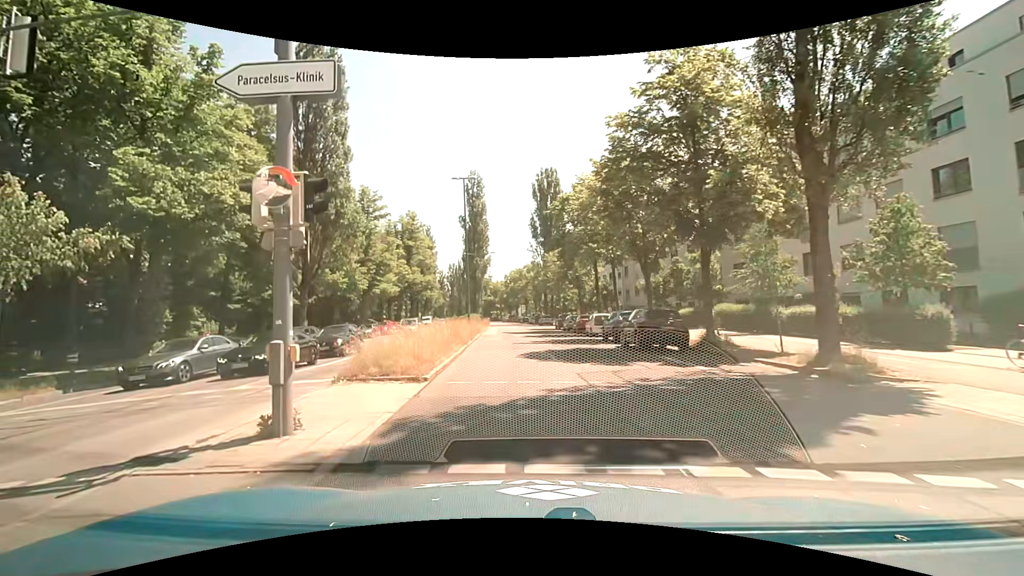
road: secondary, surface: asphalt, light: Day
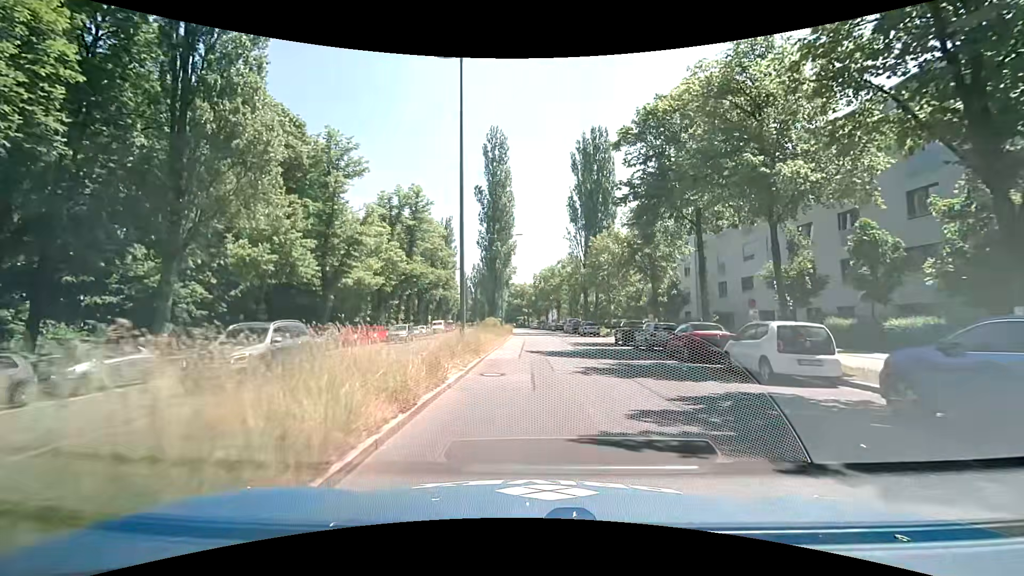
(-0.8, +19.8) m; -3°
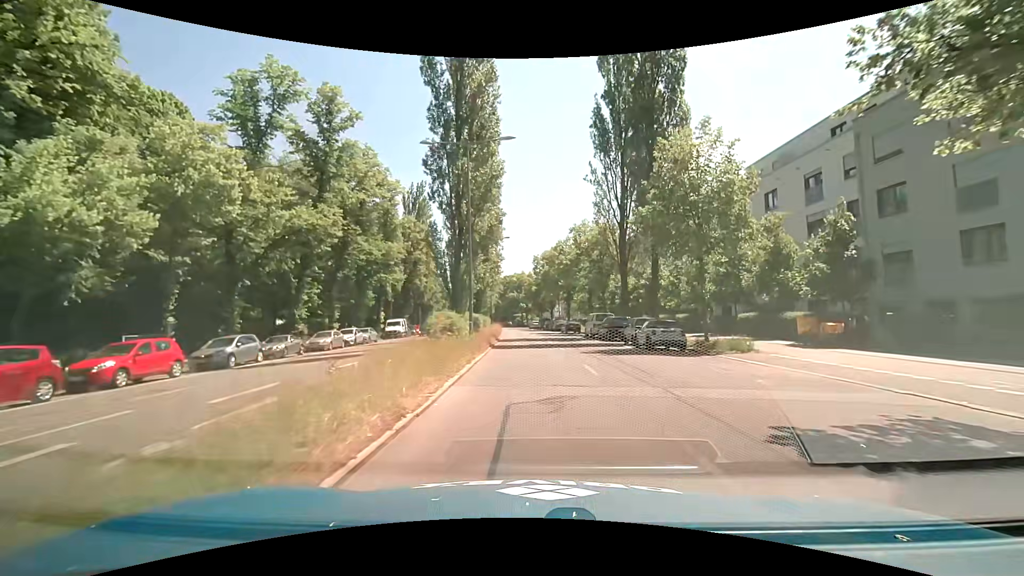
(0.0, +28.2) m; 0°
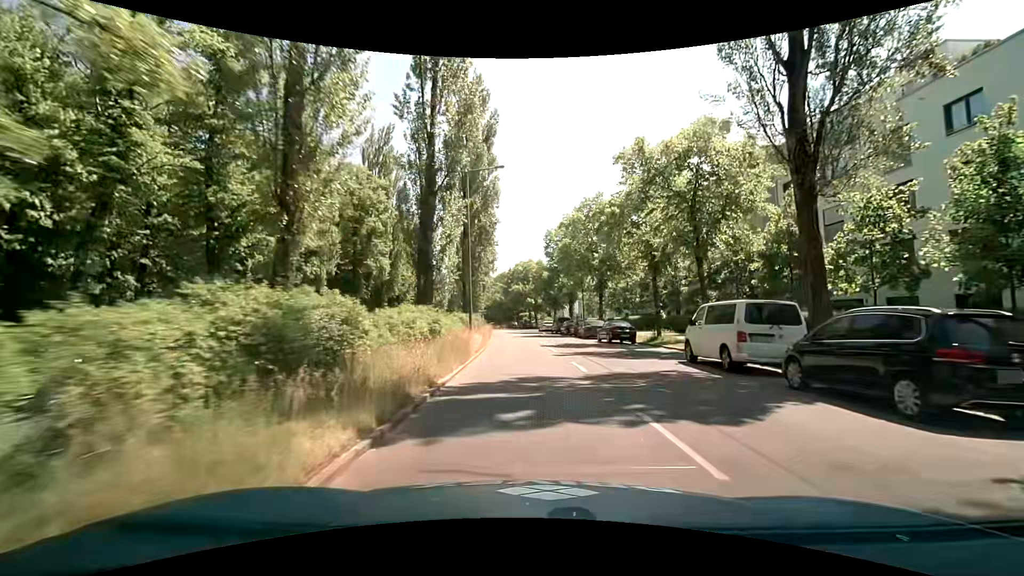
(-0.2, +25.8) m; -1°
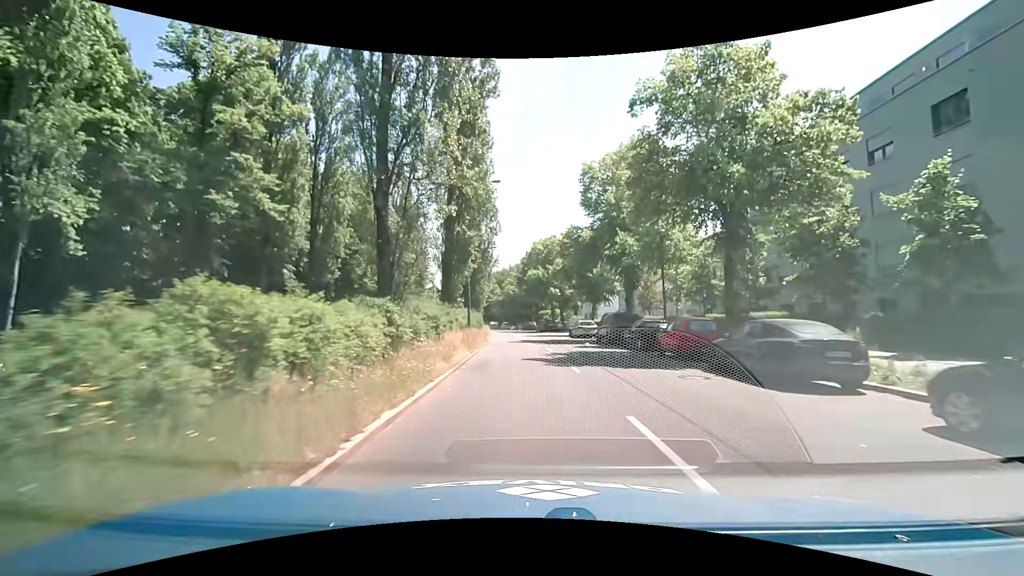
(-0.6, +27.3) m; -2°
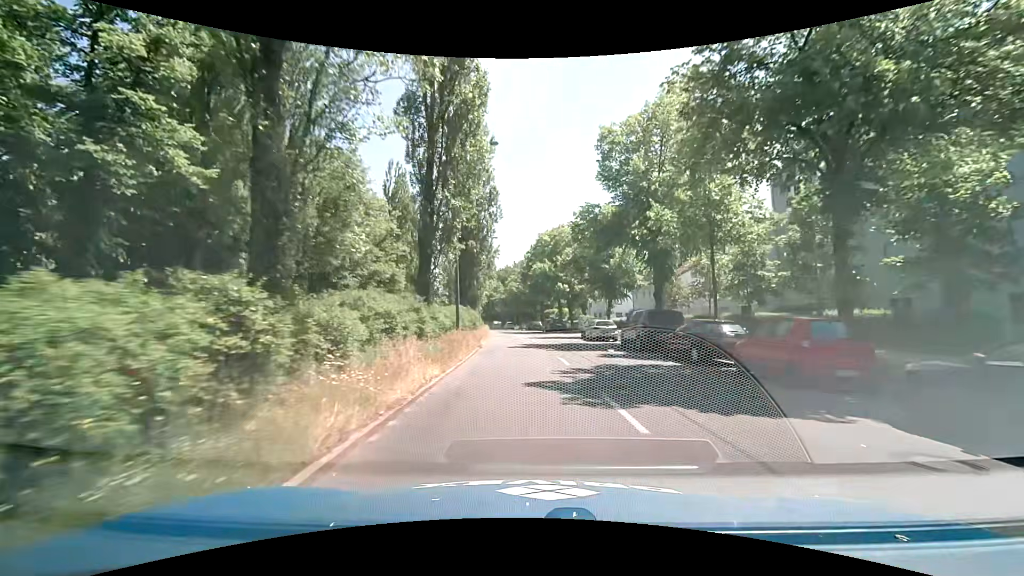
(-0.1, +7.0) m; -1°
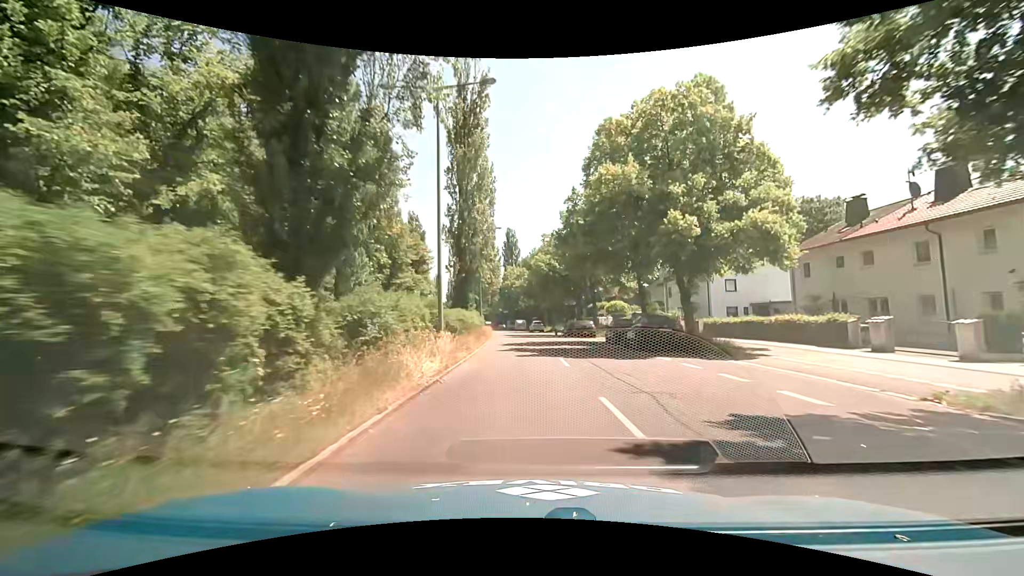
(-0.9, +36.5) m; -3°
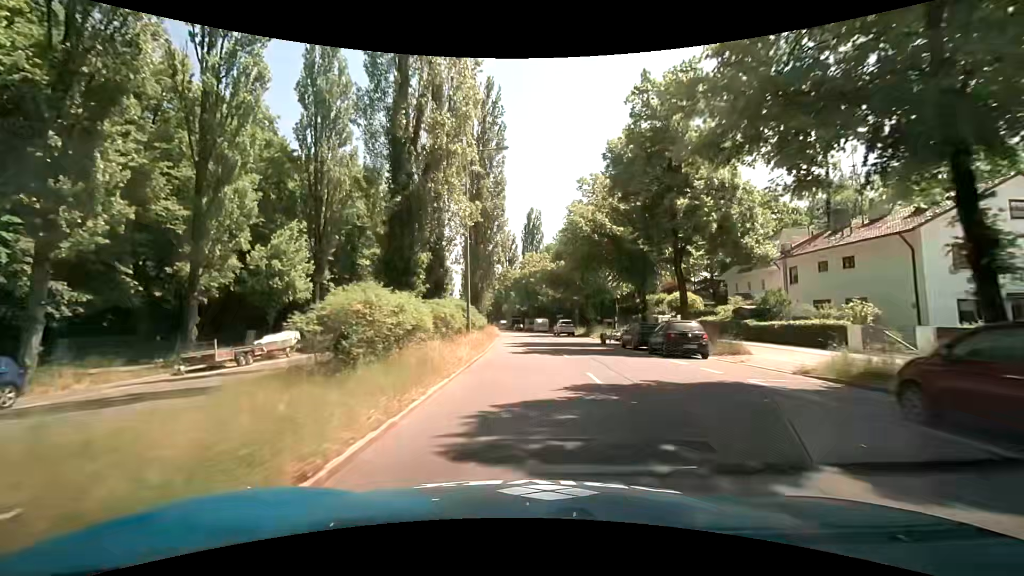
(-0.6, +22.8) m; -4°
(0, +10) (0, +20) (0, +30) (0, +40) (-1, +50) (-1, +60) (-2, +70) (-3, +80) (-4, +90) (-5, +100) m
